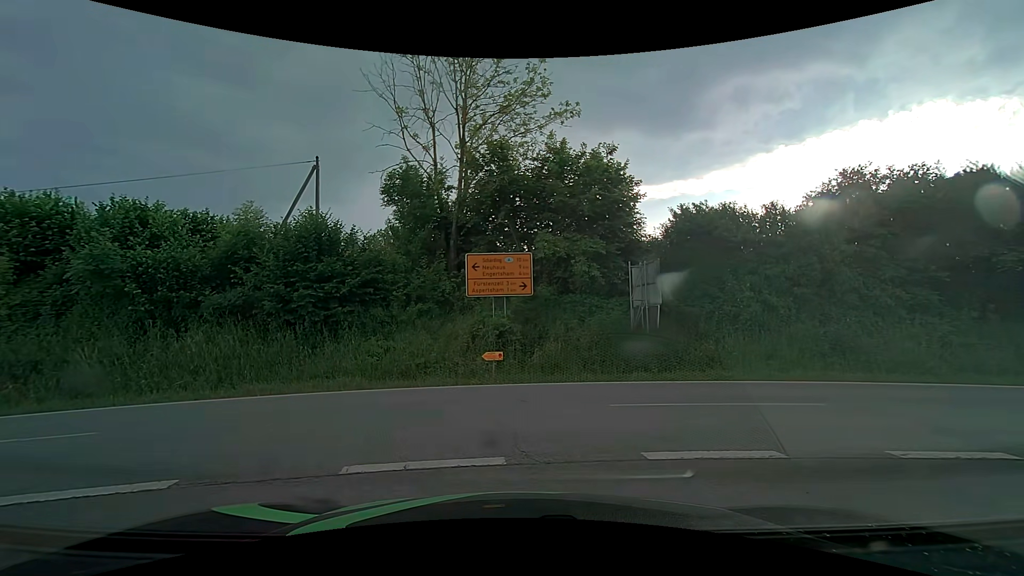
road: tertiary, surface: asphalt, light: Day
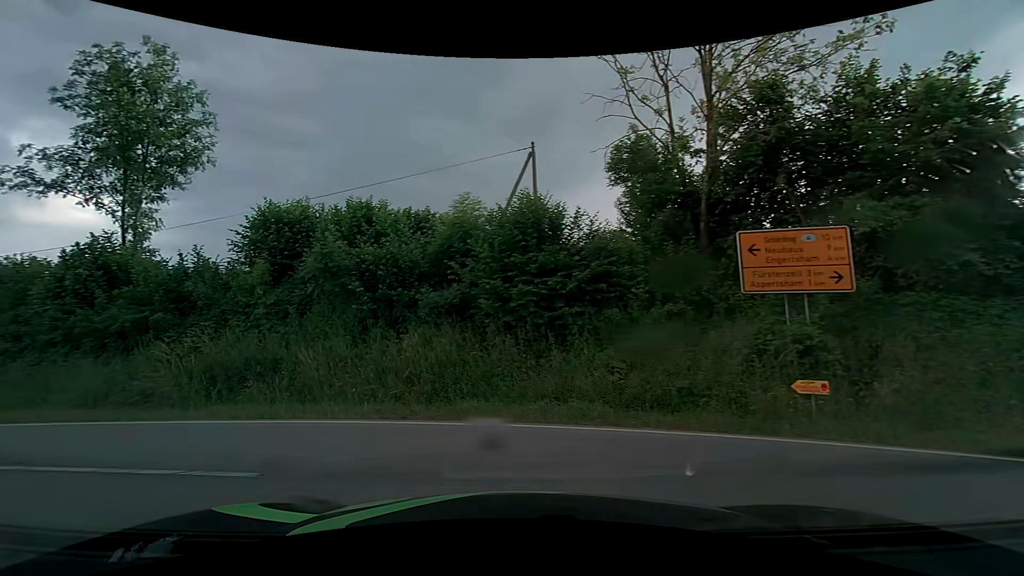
(-0.7, +4.1) m; -26°
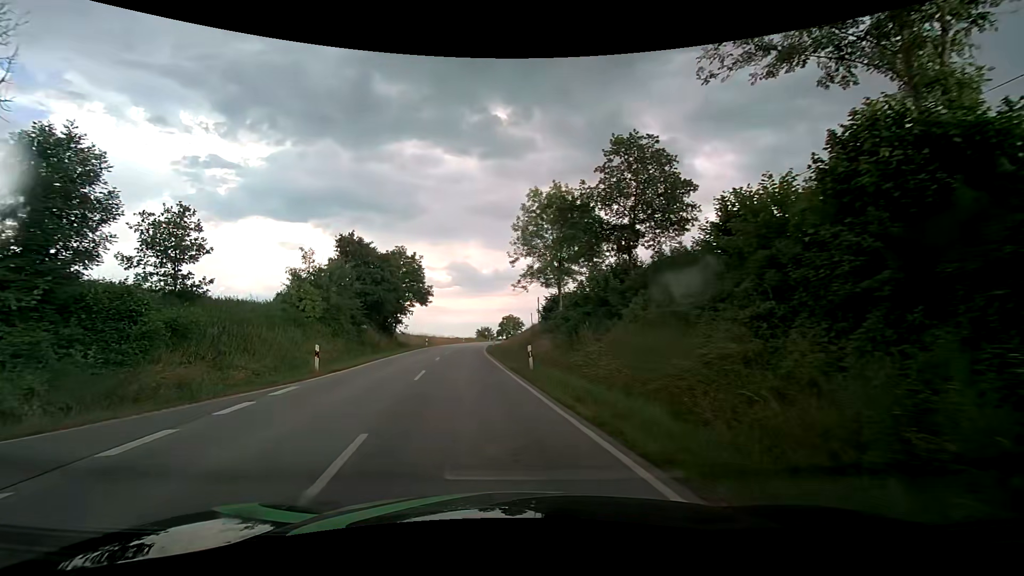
(-9.3, +10.6) m; -67°
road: secondary
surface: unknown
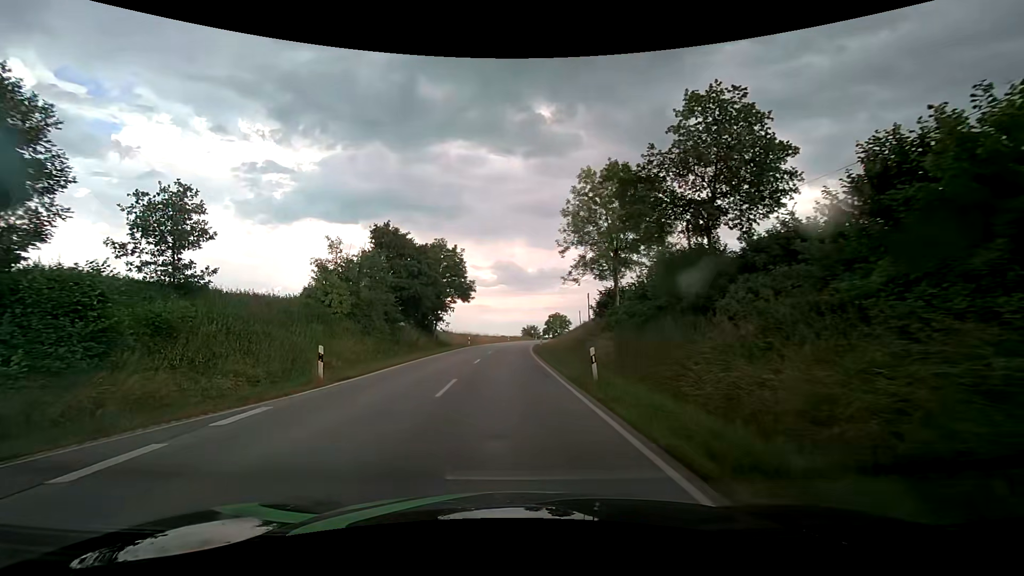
(-0.2, +4.7) m; -5°
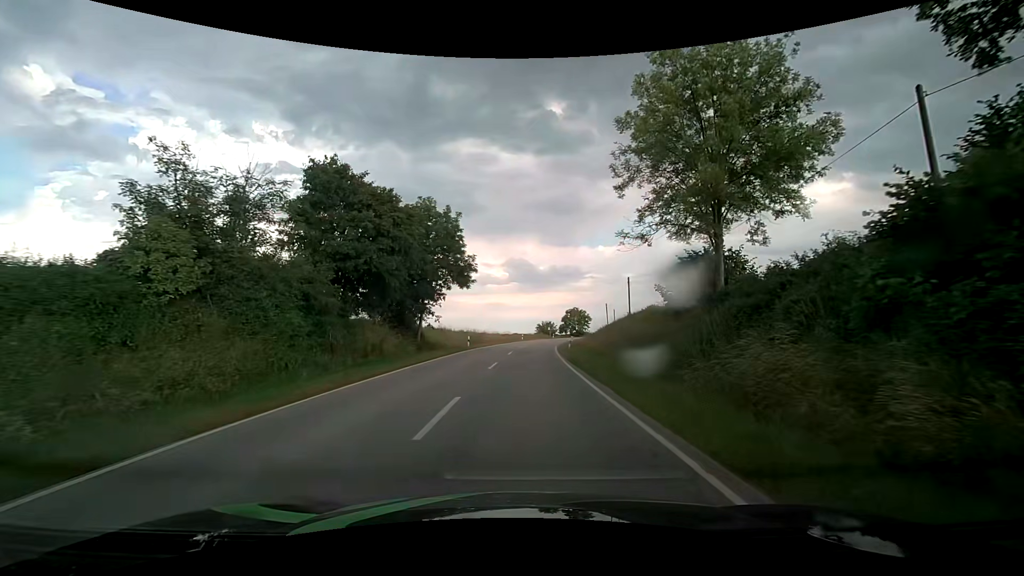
(-0.6, +16.6) m; -2°
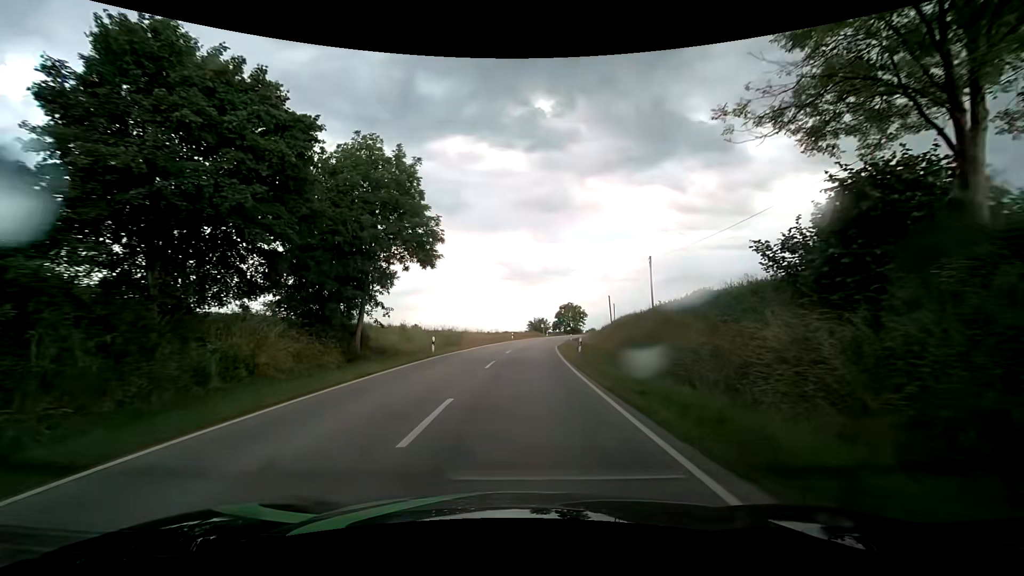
(+0.2, +12.6) m; +1°
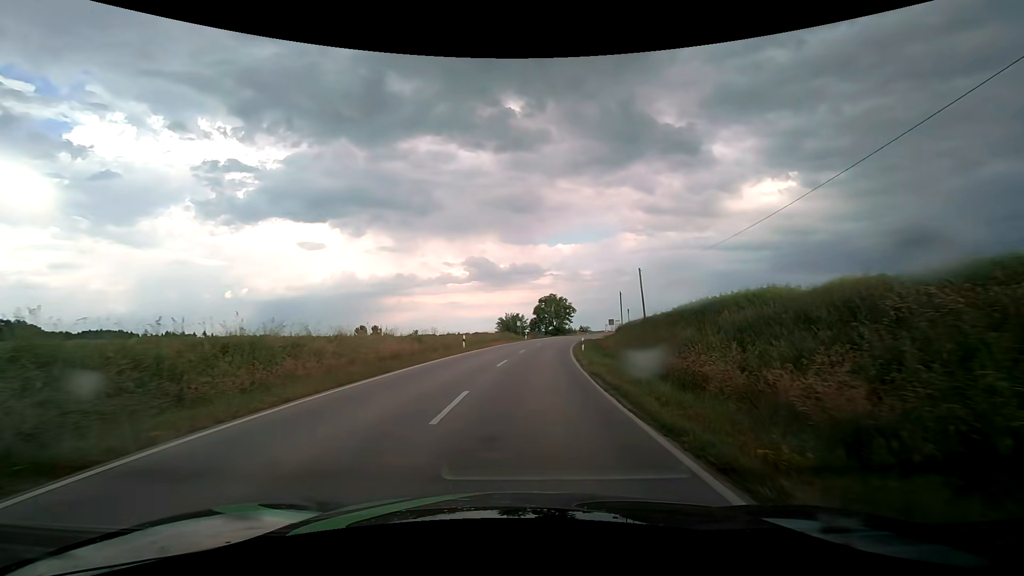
(+0.7, +34.5) m; +3°
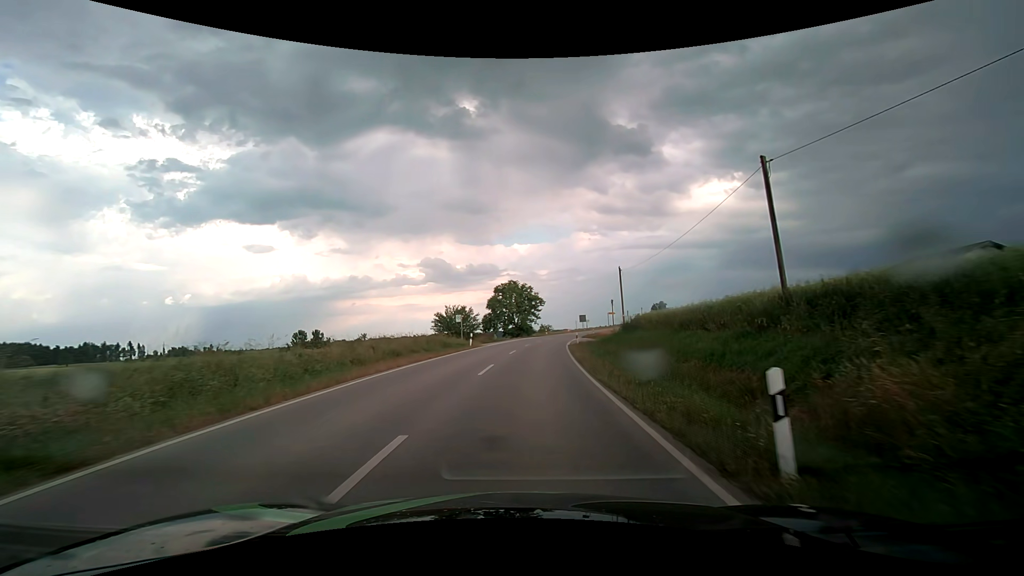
(+1.3, +28.7) m; +5°
(0, +10) (0, +20) (+1, +30) (+2, +40) (+3, +50) (+4, +60) (+6, +70) (+8, +79) (+11, +89) (+13, +99) m
